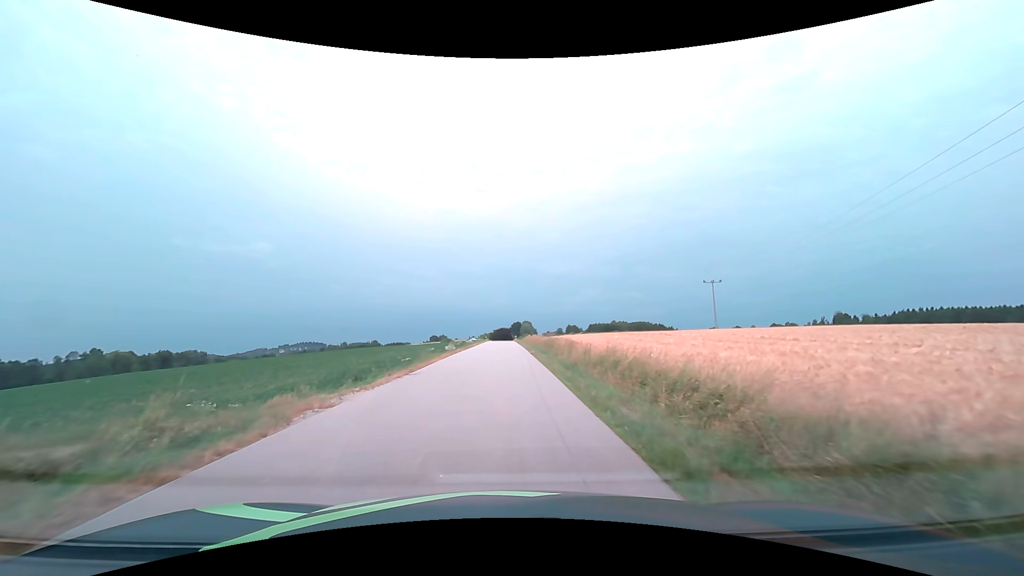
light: Day
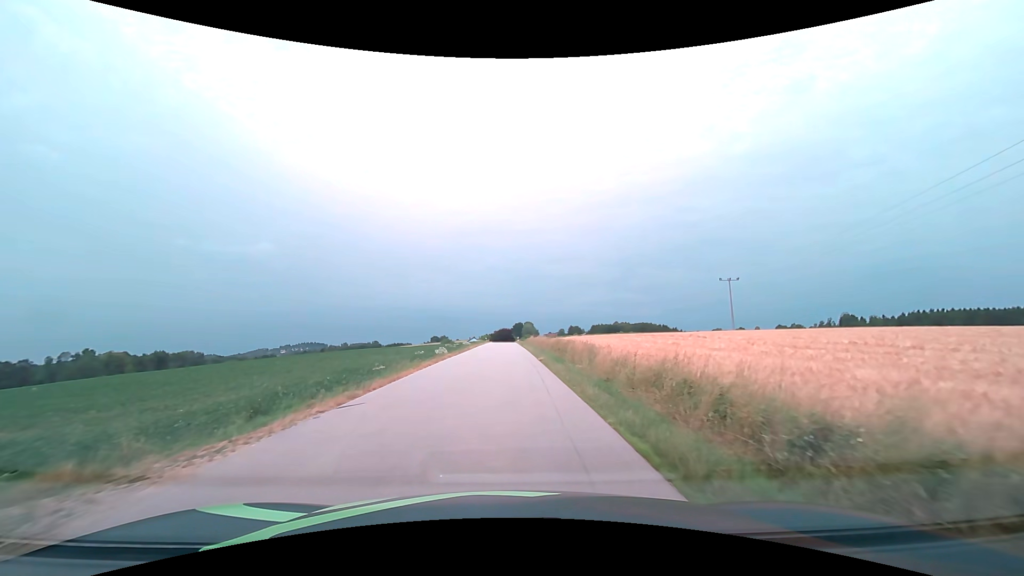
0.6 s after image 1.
(0.0, +6.8) m; 0°
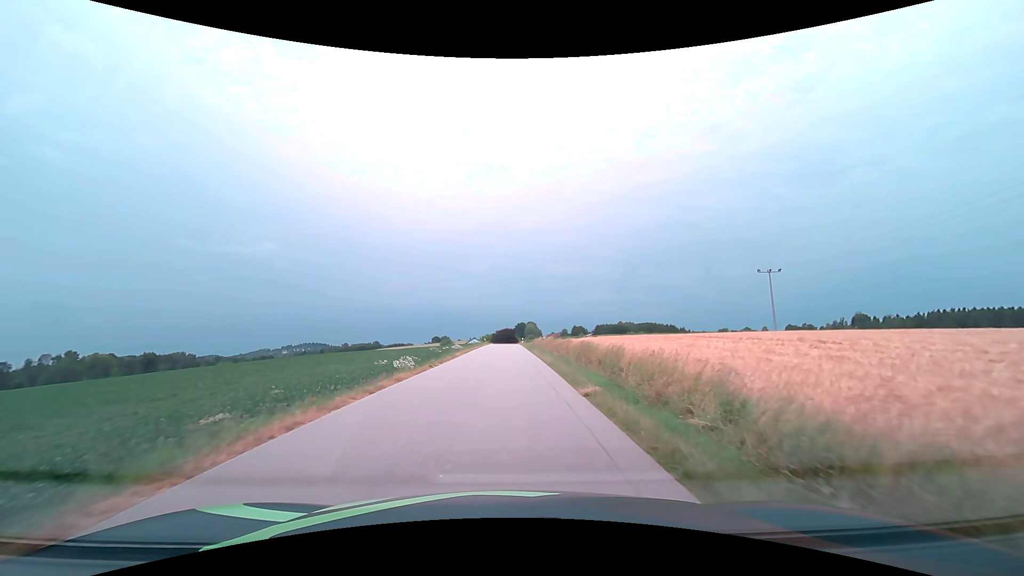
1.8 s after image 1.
(0.0, +13.5) m; 0°
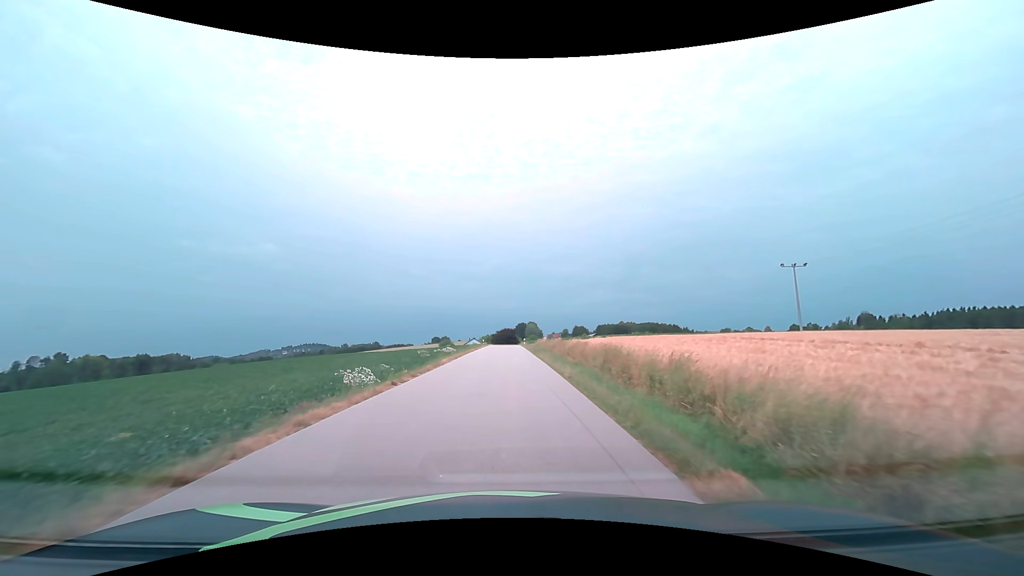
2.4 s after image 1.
(0.0, +6.8) m; 0°
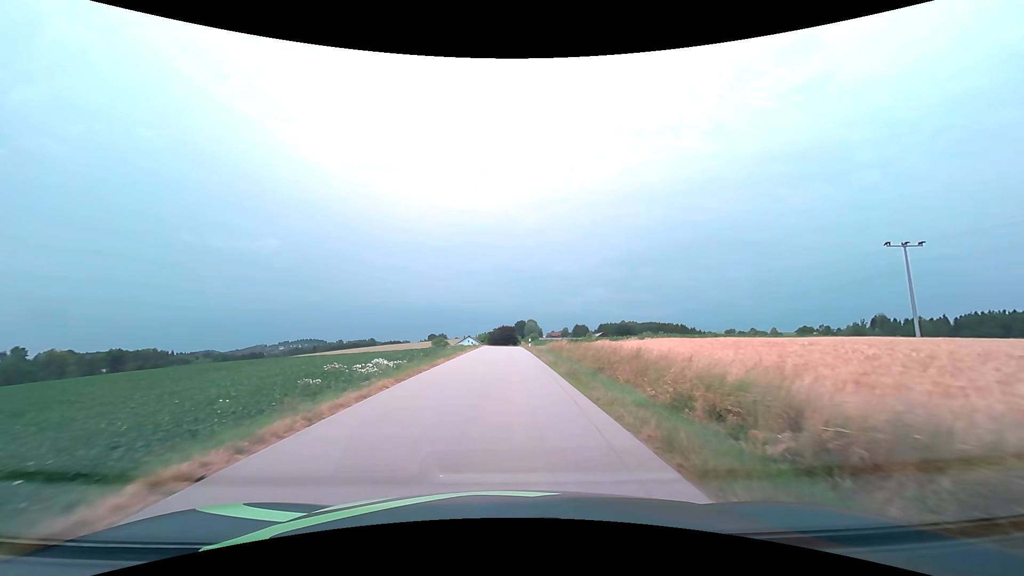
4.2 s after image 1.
(0.0, +20.7) m; 0°
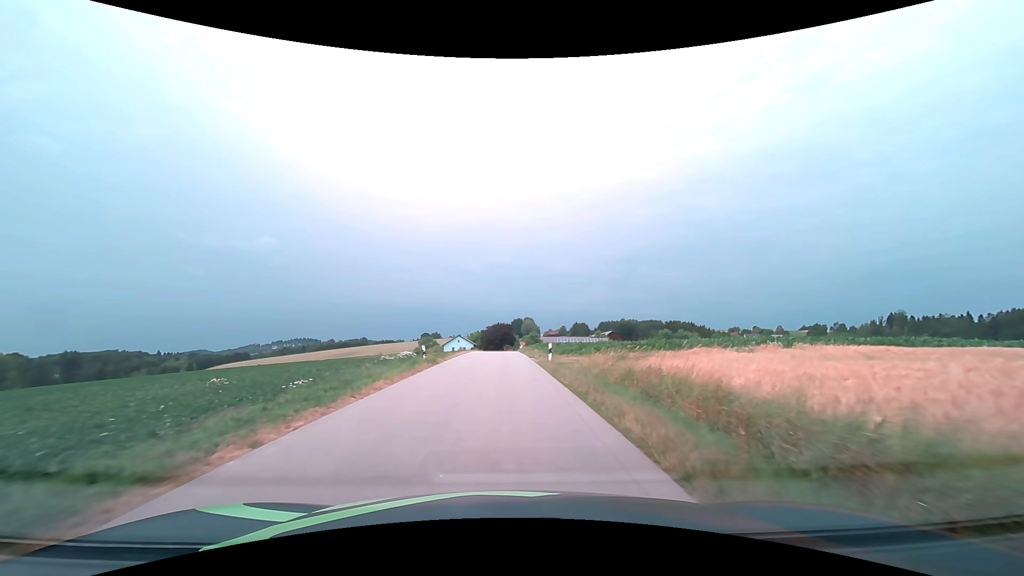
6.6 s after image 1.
(+0.1, +27.1) m; 0°
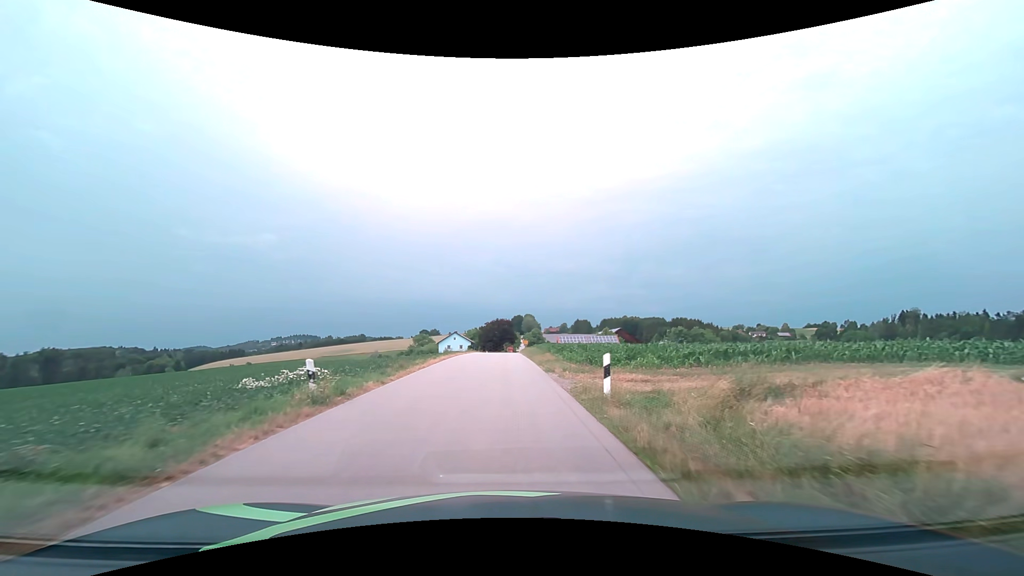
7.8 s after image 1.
(0.0, +13.2) m; 0°
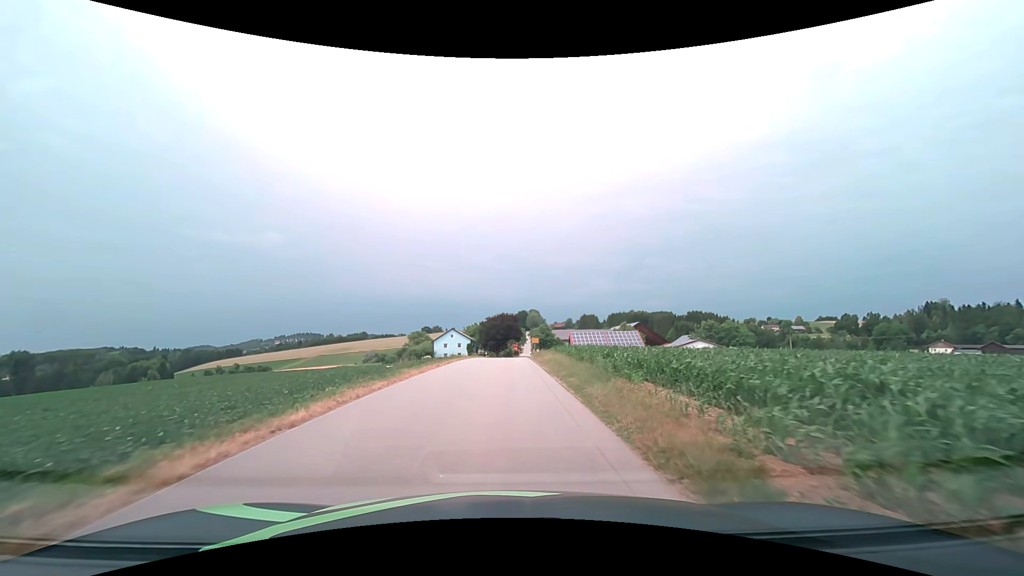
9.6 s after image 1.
(-0.1, +19.7) m; -1°
(0, +10) (0, +20) (0, +30) (0, +40) (0, +50) (+1, +60) (+1, +70) (+2, +80) (+2, +90) (+2, +100) m
